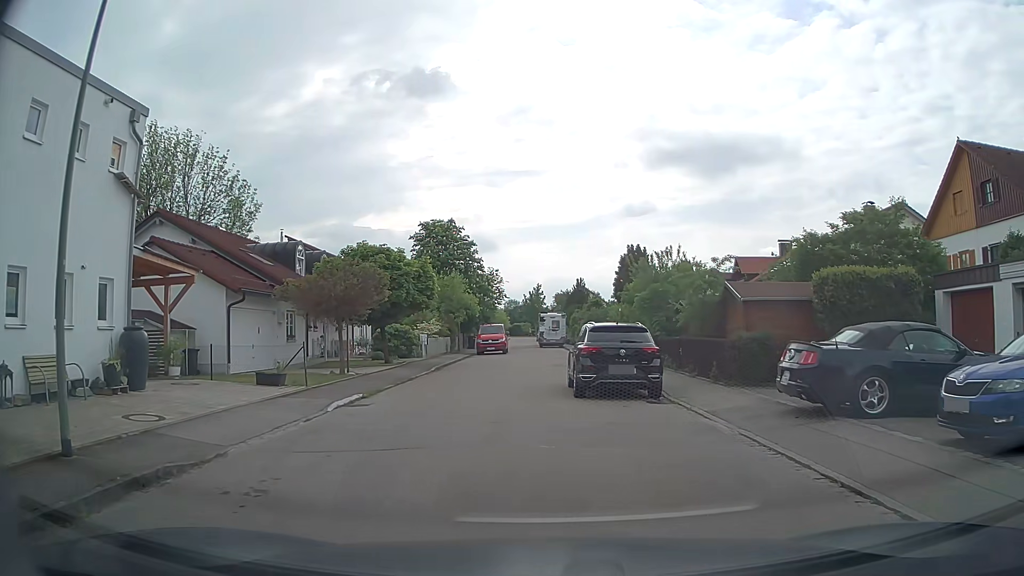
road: residential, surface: asphalt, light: Day
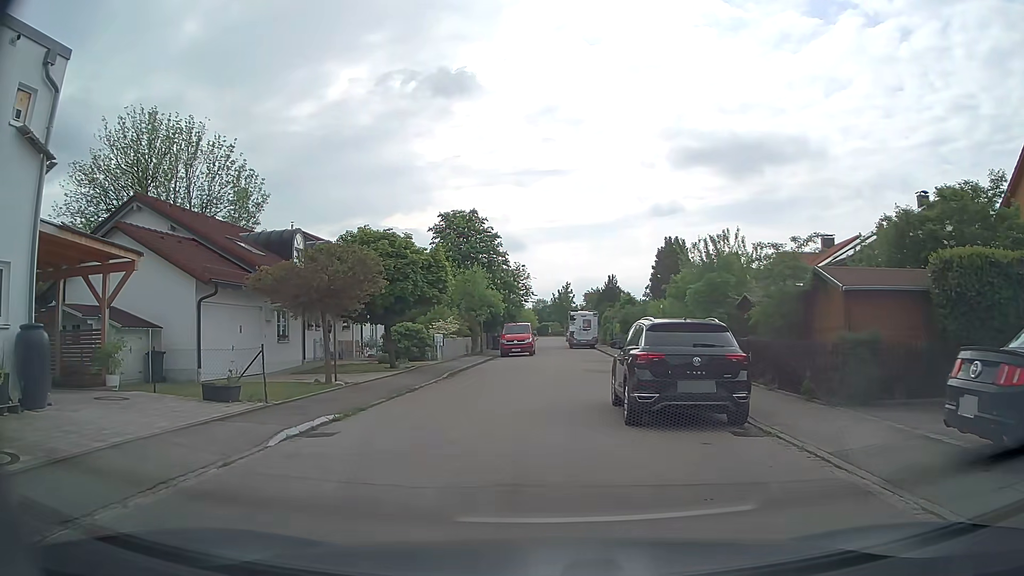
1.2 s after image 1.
(-0.2, +4.1) m; -4°
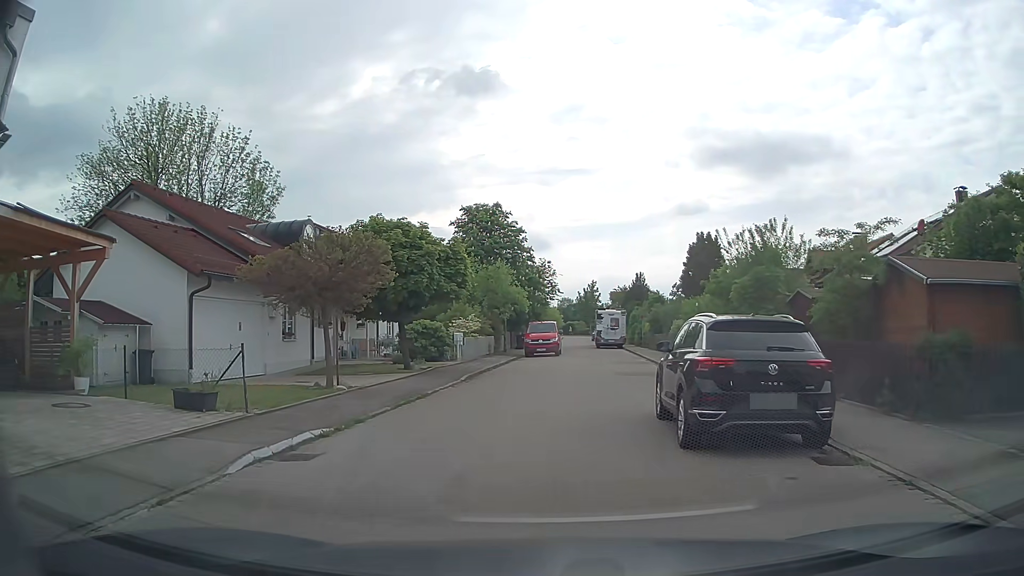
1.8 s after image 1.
(0.0, +2.0) m; -1°
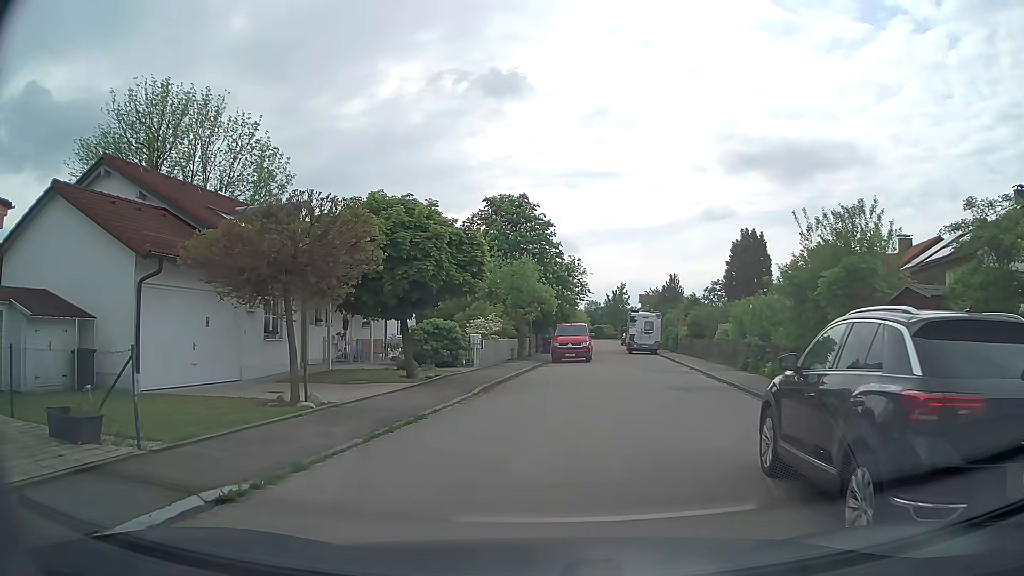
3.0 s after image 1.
(-0.1, +3.9) m; -3°
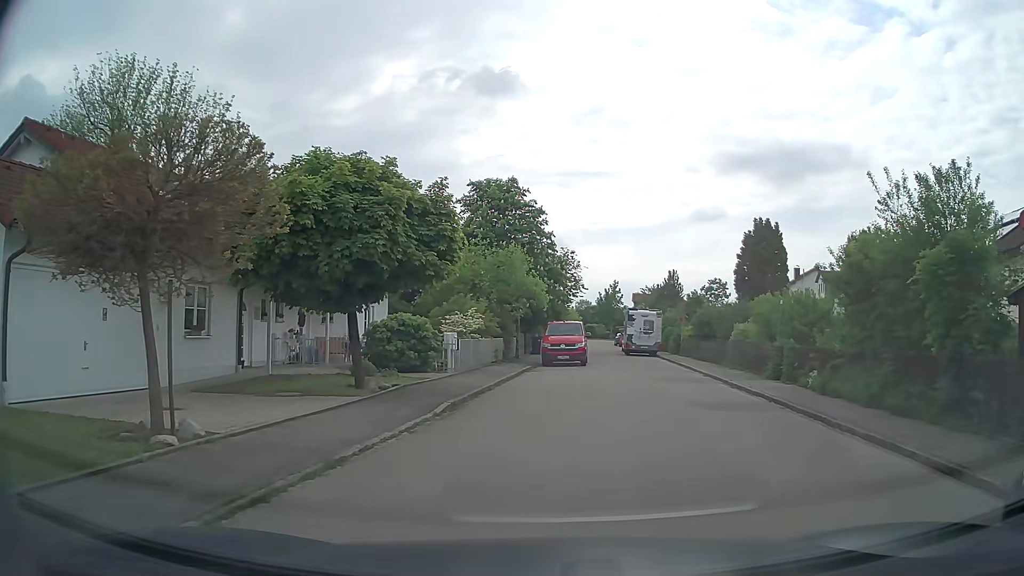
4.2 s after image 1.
(0.0, +4.3) m; -1°
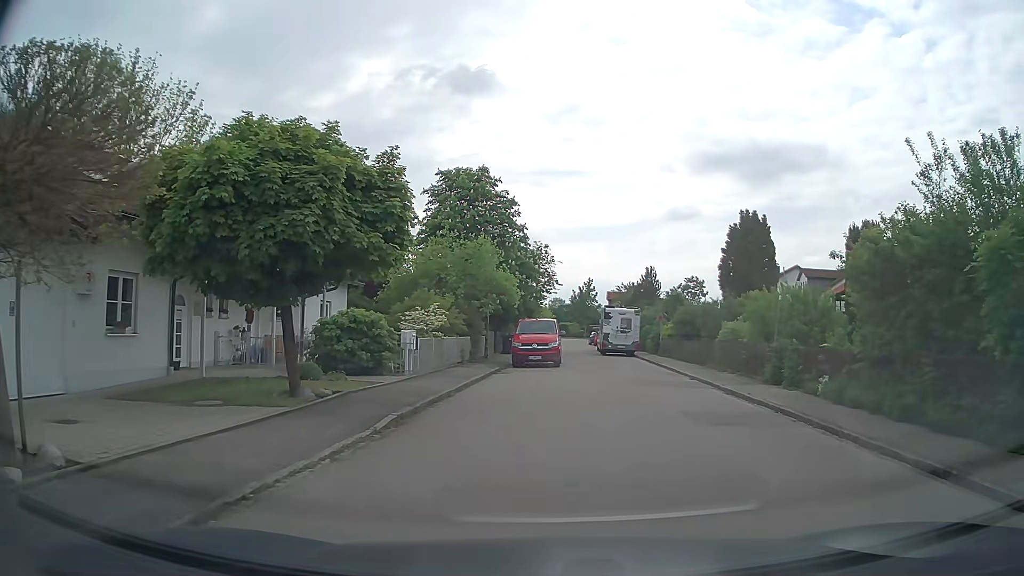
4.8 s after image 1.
(+0.1, +2.3) m; +3°
(+1, +10) (+3, +20) (+3, +30) (+2, +40) (+2, +50) (+3, +60) (+4, +70) (+5, +80) (+6, +90) (+7, +99) m
